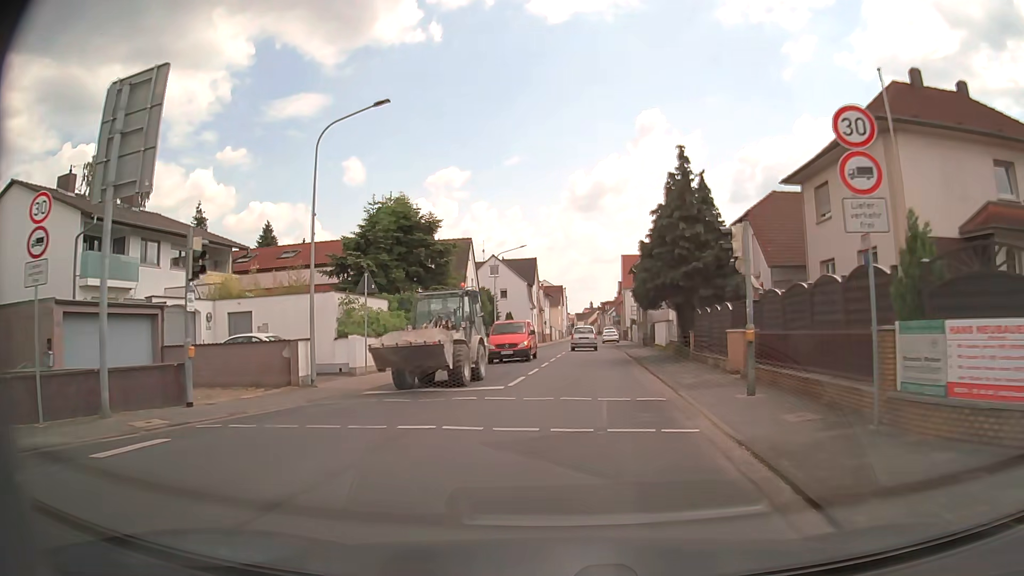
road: tertiary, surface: asphalt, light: Day
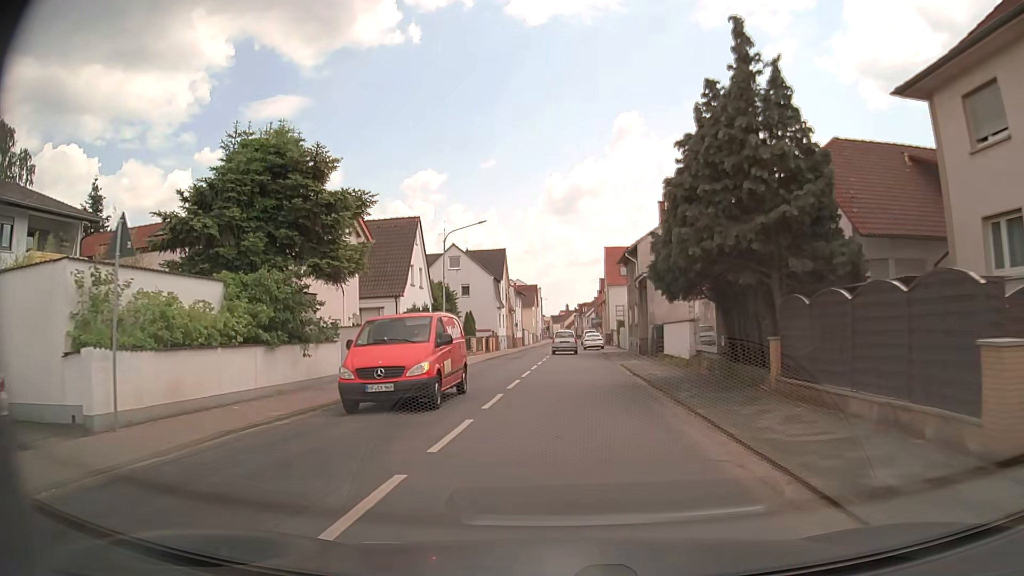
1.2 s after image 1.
(+0.3, +12.4) m; +2°
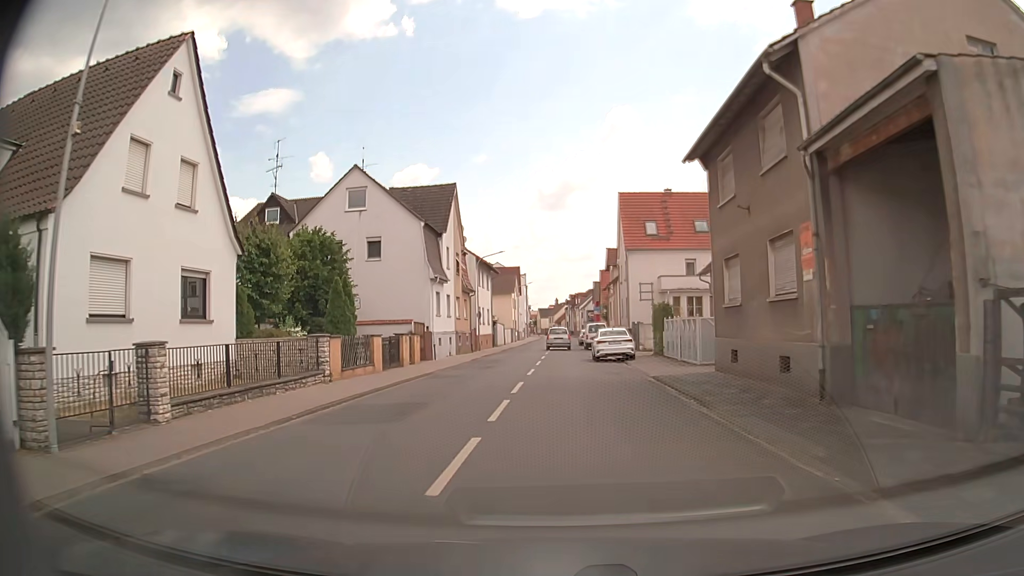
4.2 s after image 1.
(+0.3, +29.3) m; +1°
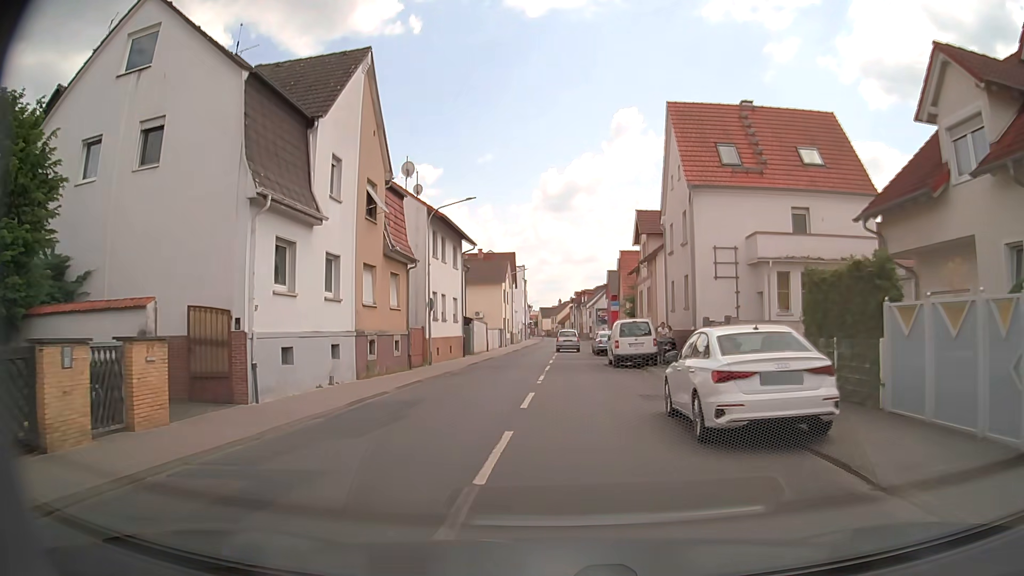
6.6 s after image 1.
(0.0, +21.0) m; -1°
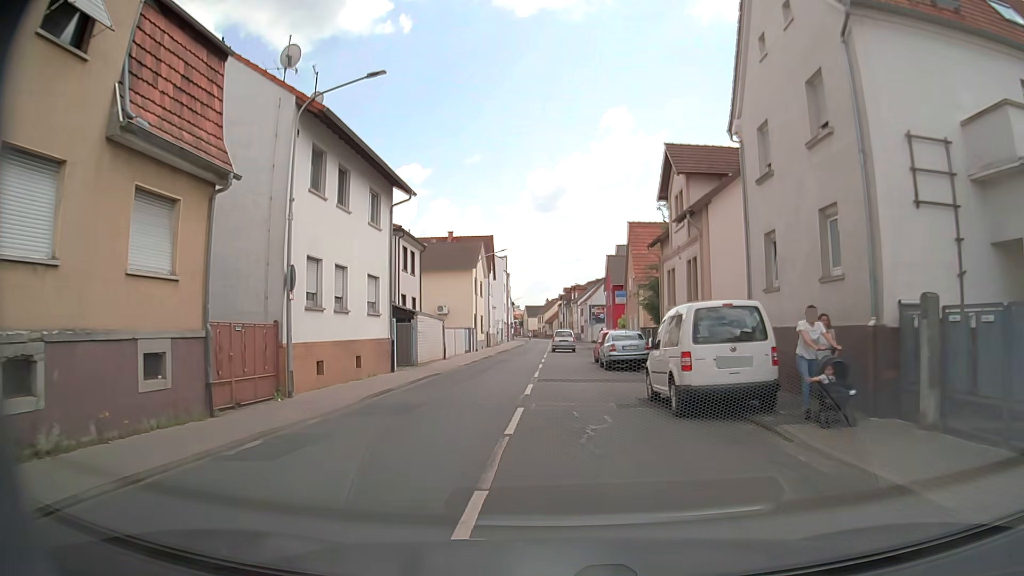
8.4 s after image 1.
(+0.3, +15.4) m; +1°
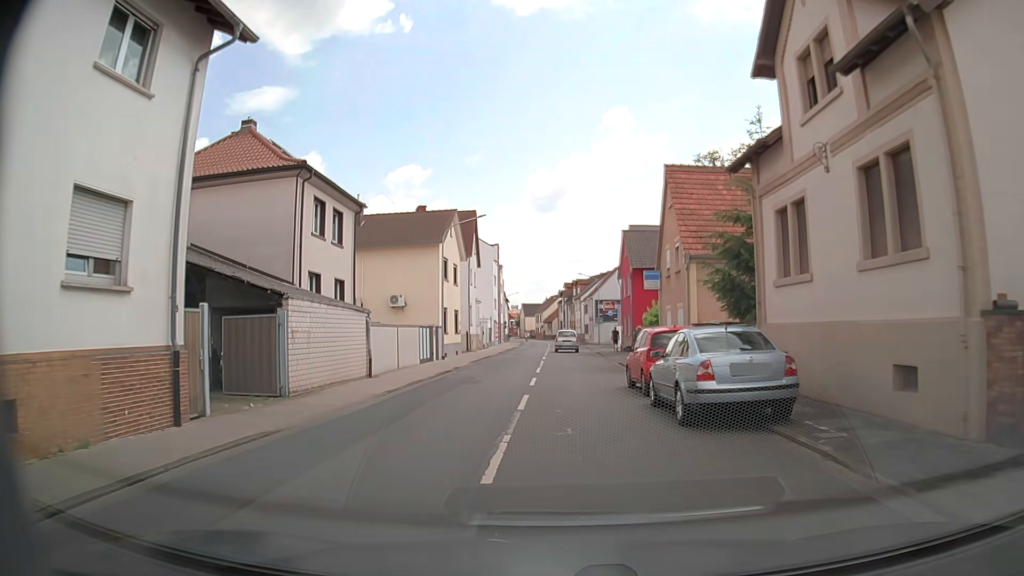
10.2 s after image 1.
(+0.1, +15.1) m; -1°
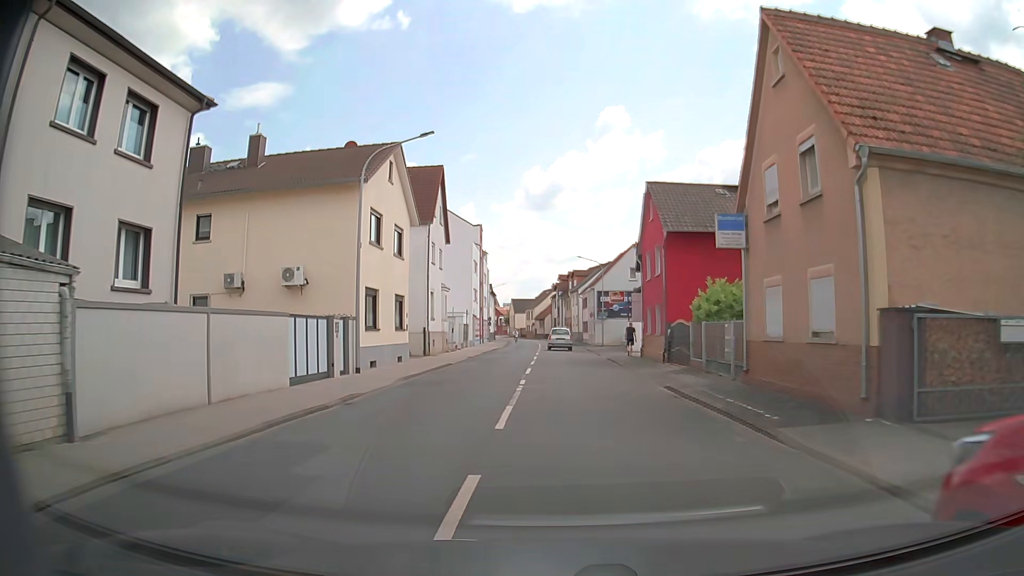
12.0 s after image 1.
(+0.4, +14.8) m; +2°
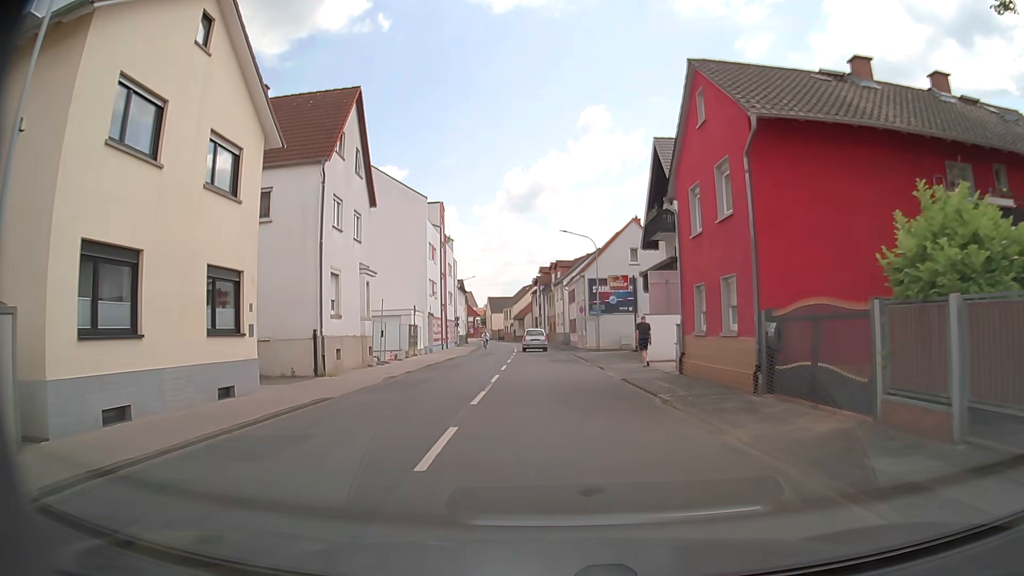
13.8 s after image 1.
(+0.2, +15.0) m; +1°
(0, +10) (0, +20) (-1, +30) (-1, +40) (-1, +50) (-2, +60) (-3, +70) (-4, +80) (-5, +90) (-7, +100) m
